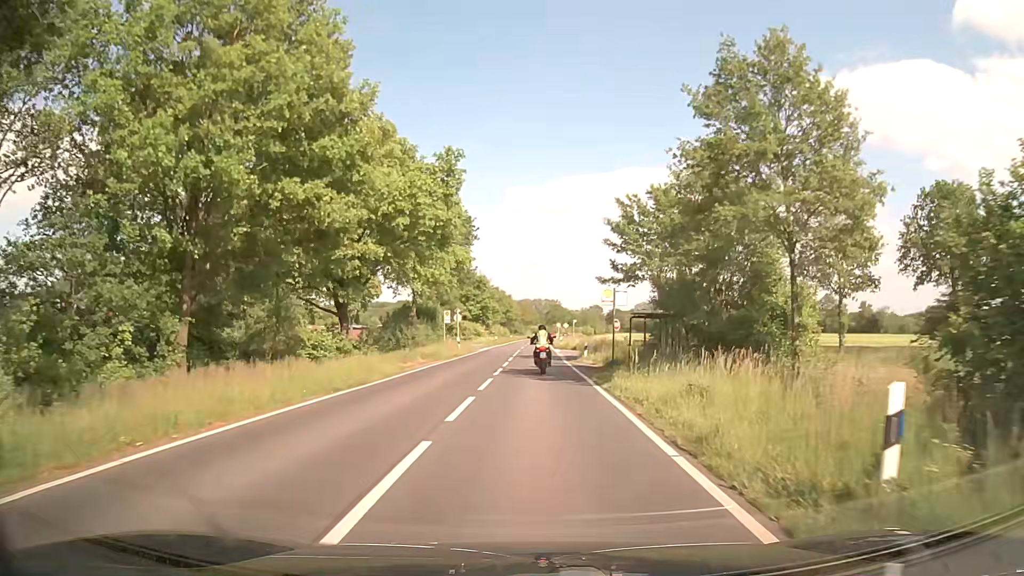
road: secondary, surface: asphalt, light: Day
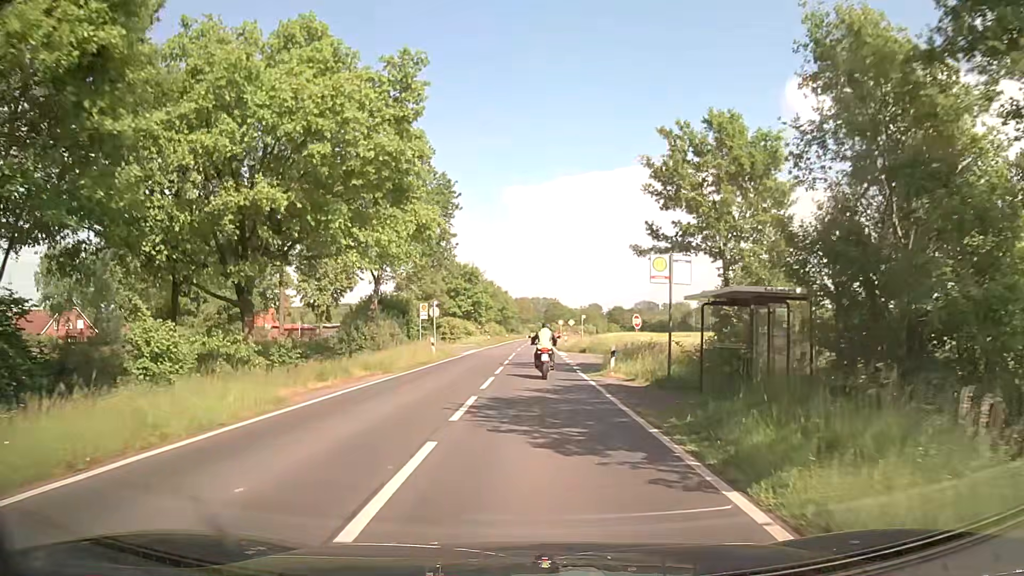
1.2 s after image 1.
(0.0, +11.9) m; 0°
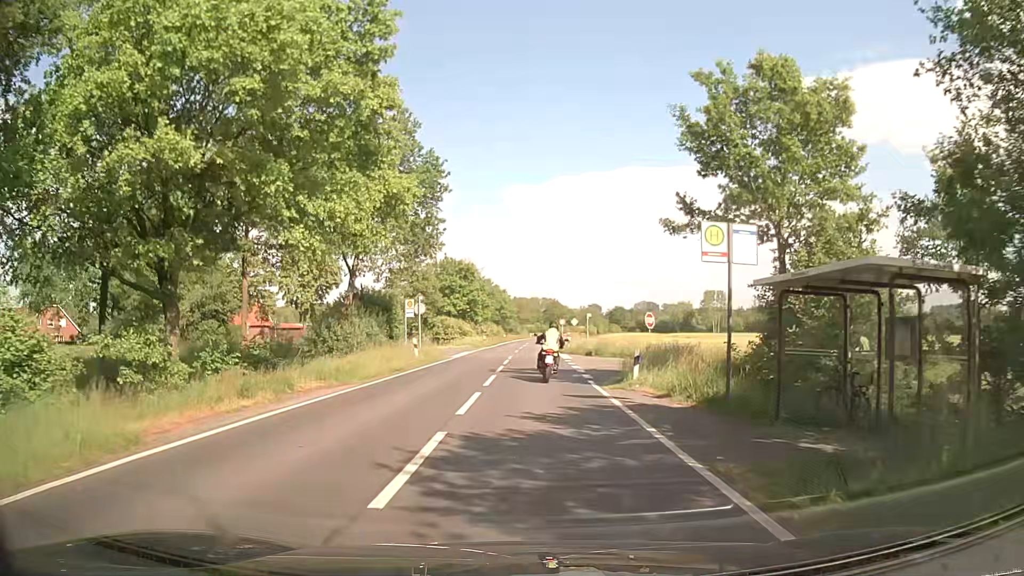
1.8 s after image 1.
(0.0, +5.2) m; 0°
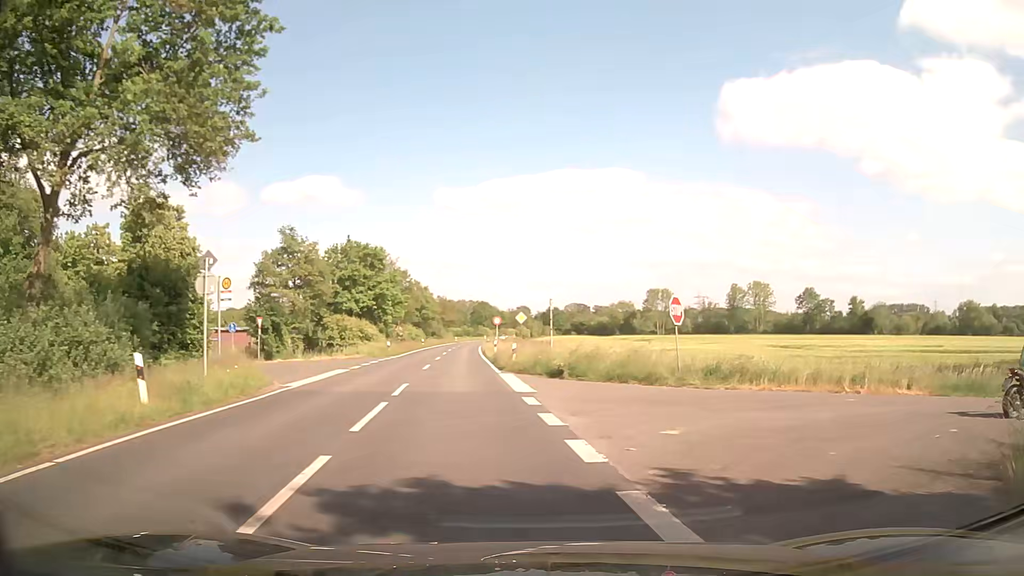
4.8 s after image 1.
(+0.4, +19.4) m; +6°
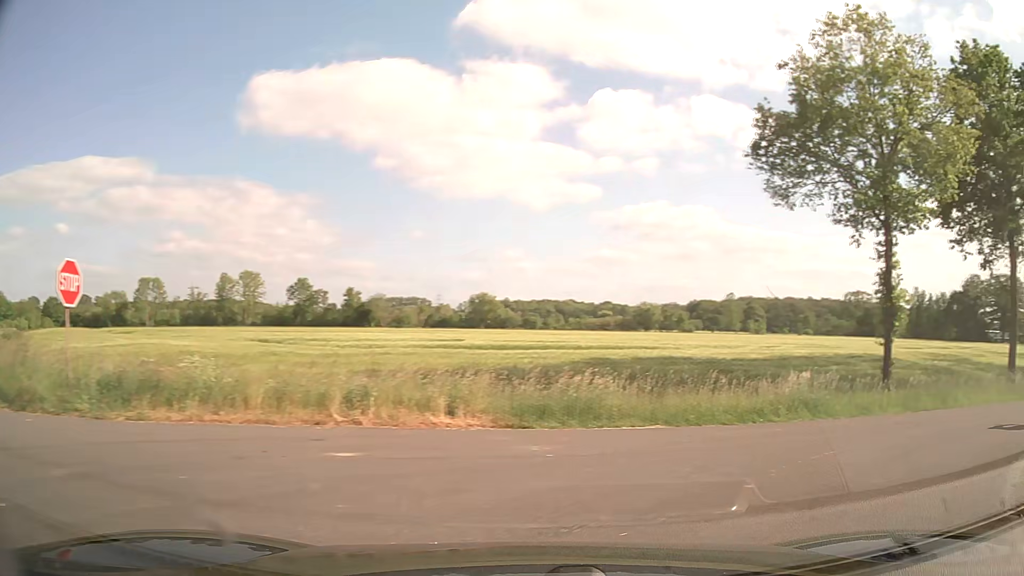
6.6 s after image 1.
(+2.8, +8.1) m; +41°
